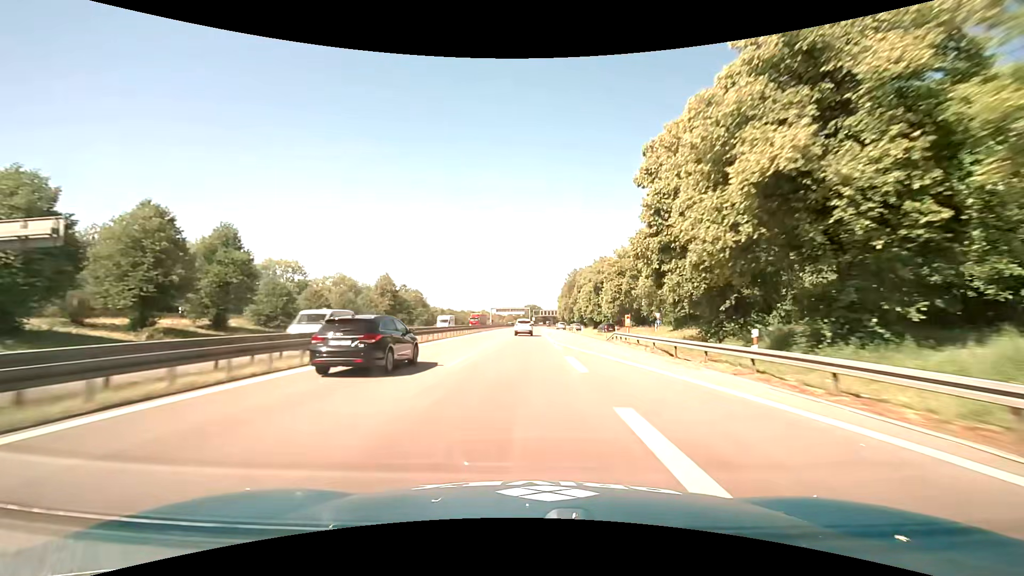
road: motorway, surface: asphalt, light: Day
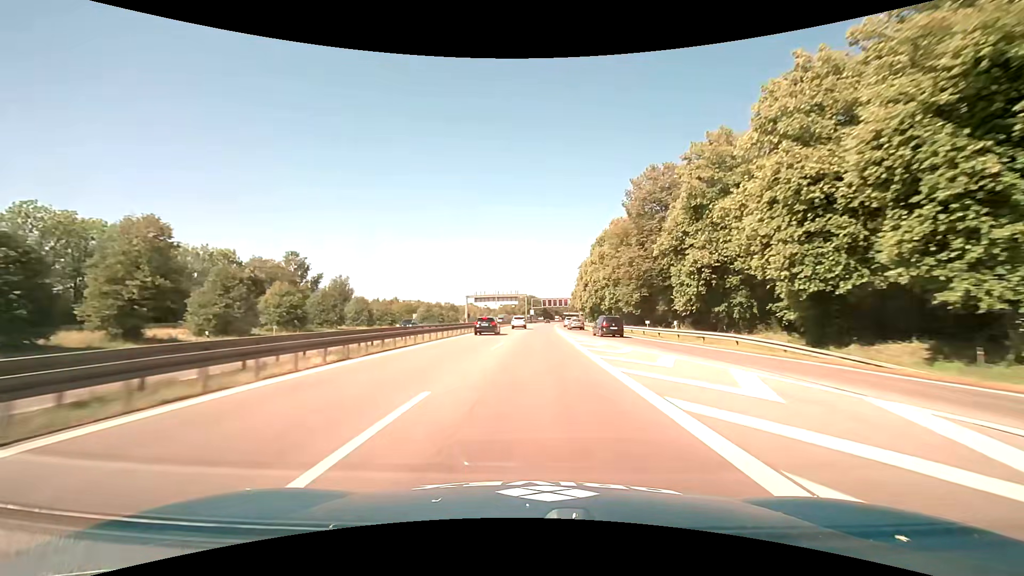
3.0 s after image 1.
(+0.2, +84.2) m; 0°
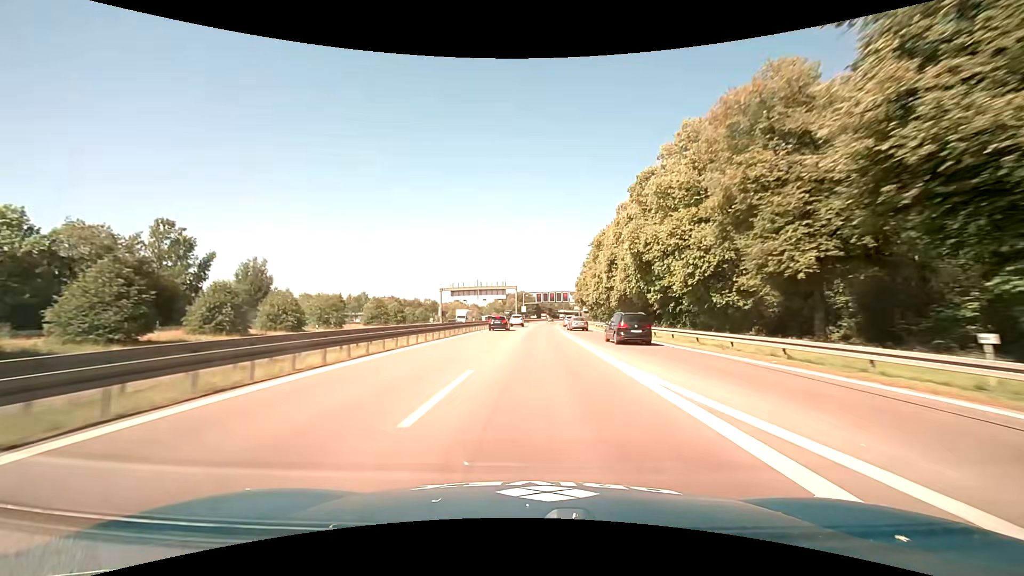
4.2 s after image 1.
(+0.2, +32.6) m; +1°
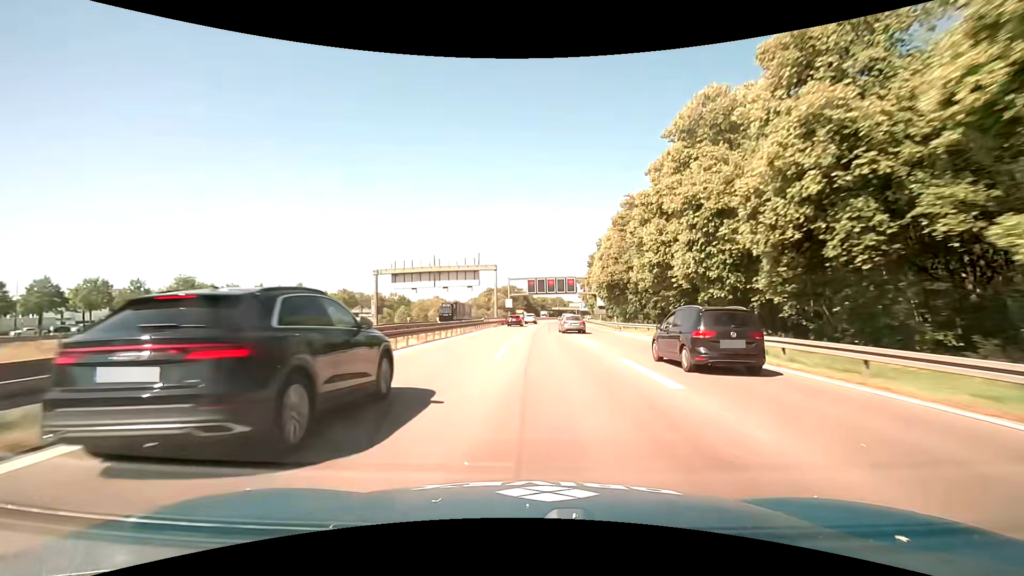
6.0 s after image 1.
(+0.2, +44.9) m; +1°
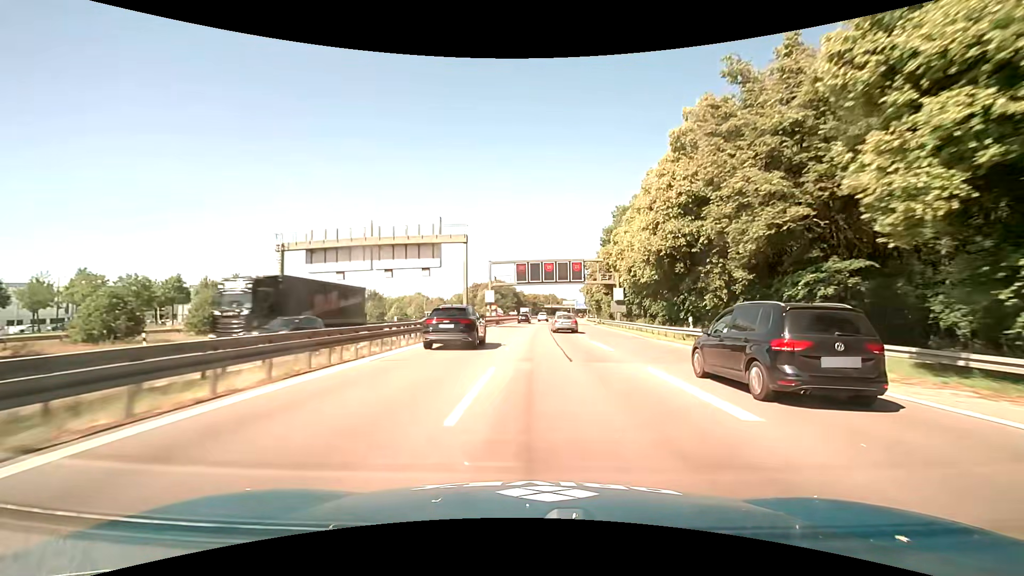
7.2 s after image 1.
(+0.2, +26.6) m; +1°
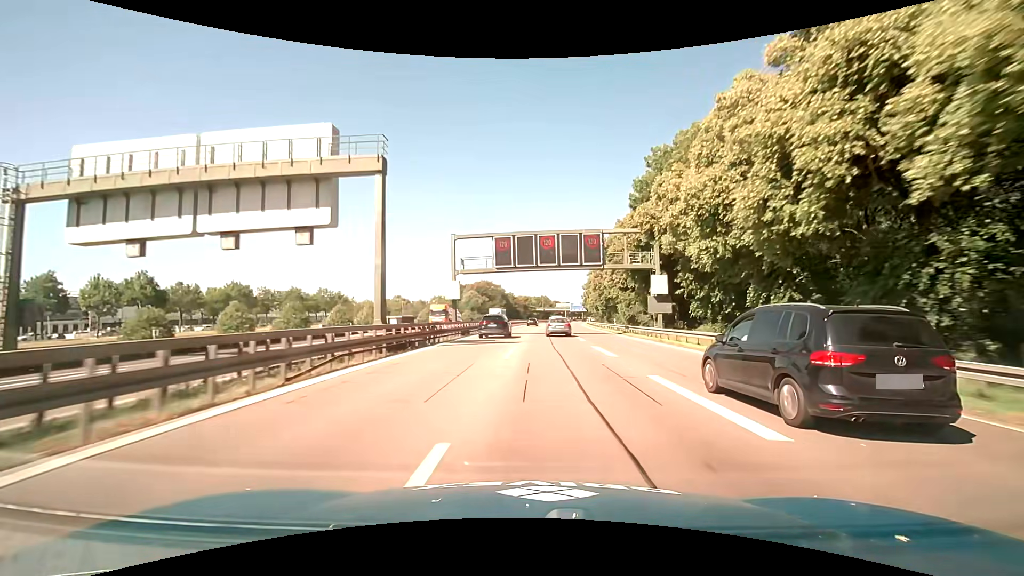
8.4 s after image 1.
(+0.4, +24.8) m; +1°
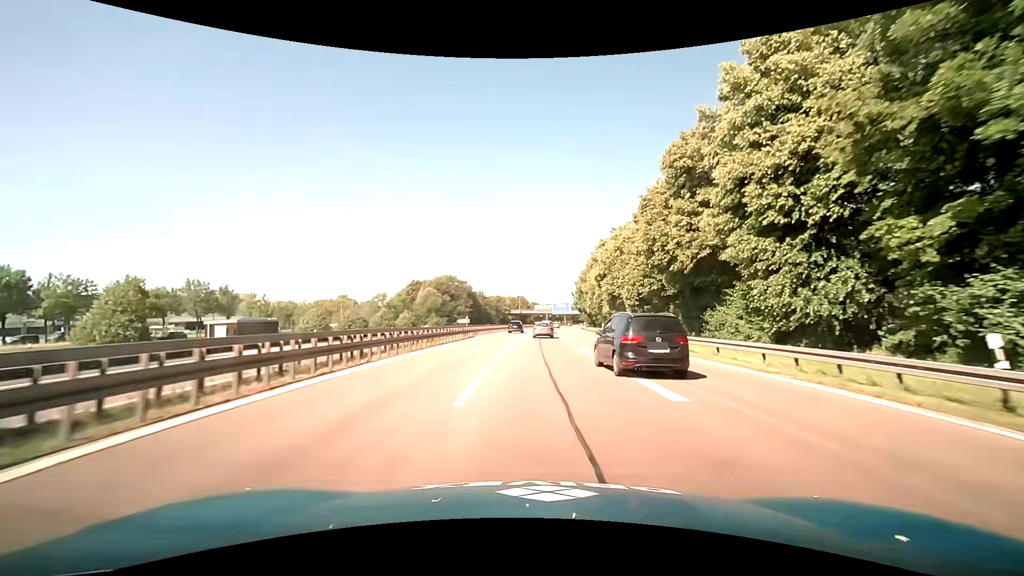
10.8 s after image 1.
(+0.8, +45.1) m; +2°
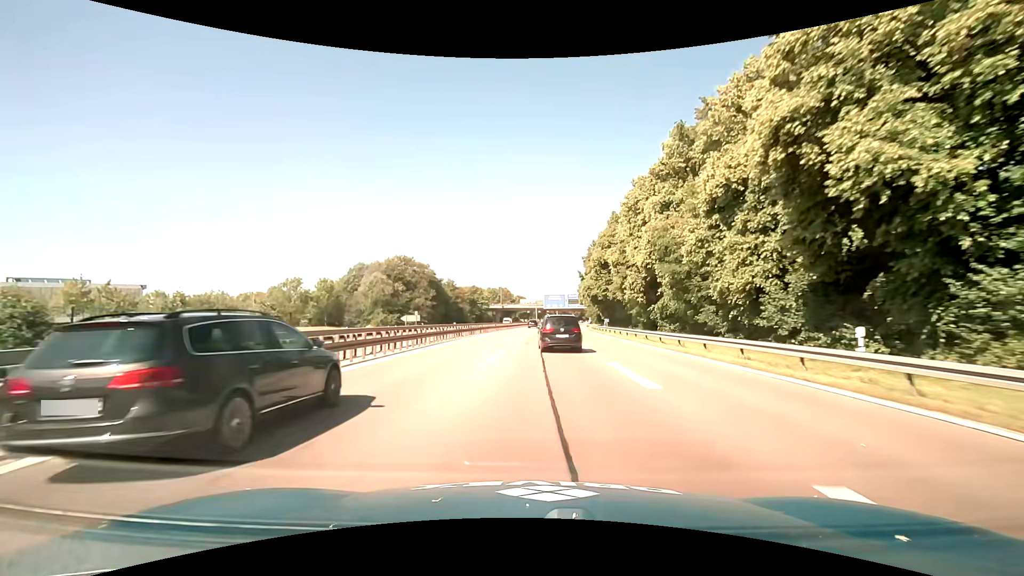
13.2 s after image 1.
(+1.1, +47.1) m; +2°
(0, +10) (0, +20) (0, +30) (+1, +40) (+1, +50) (+2, +60) (+2, +70) (+3, +80) (+4, +90) (+5, +100) m
